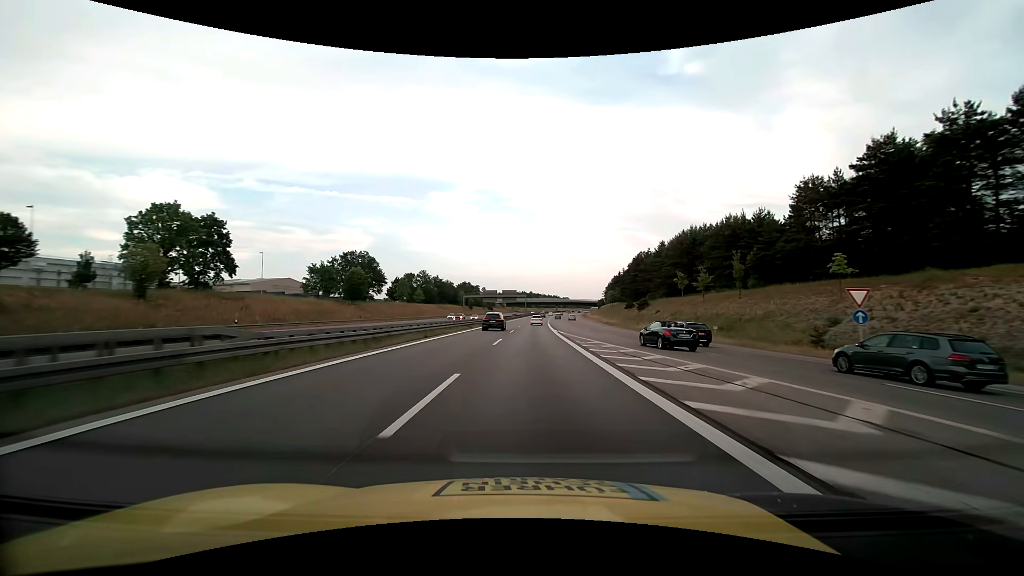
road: motorway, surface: asphalt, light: Day
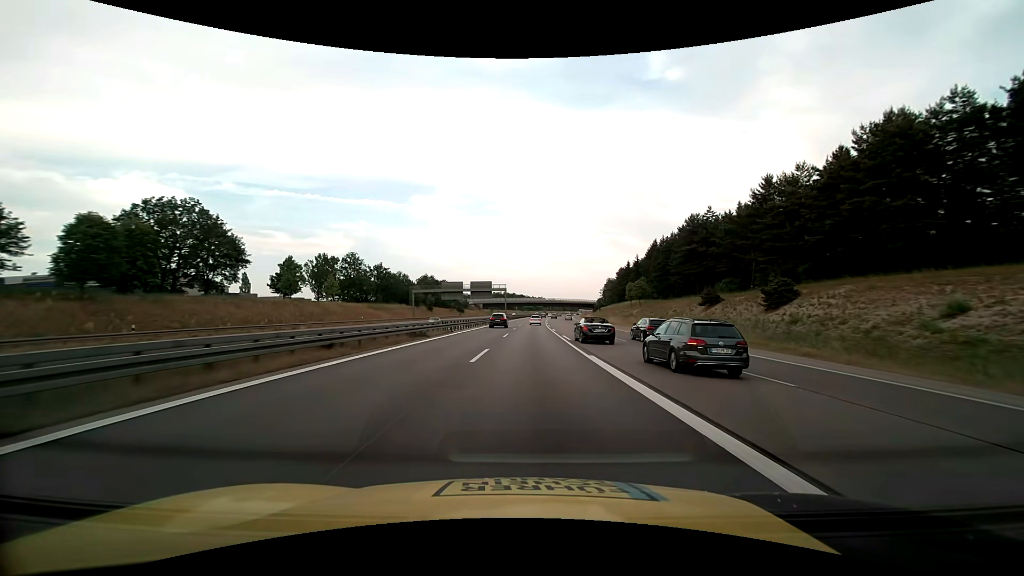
(+1.1, +63.1) m; +2°
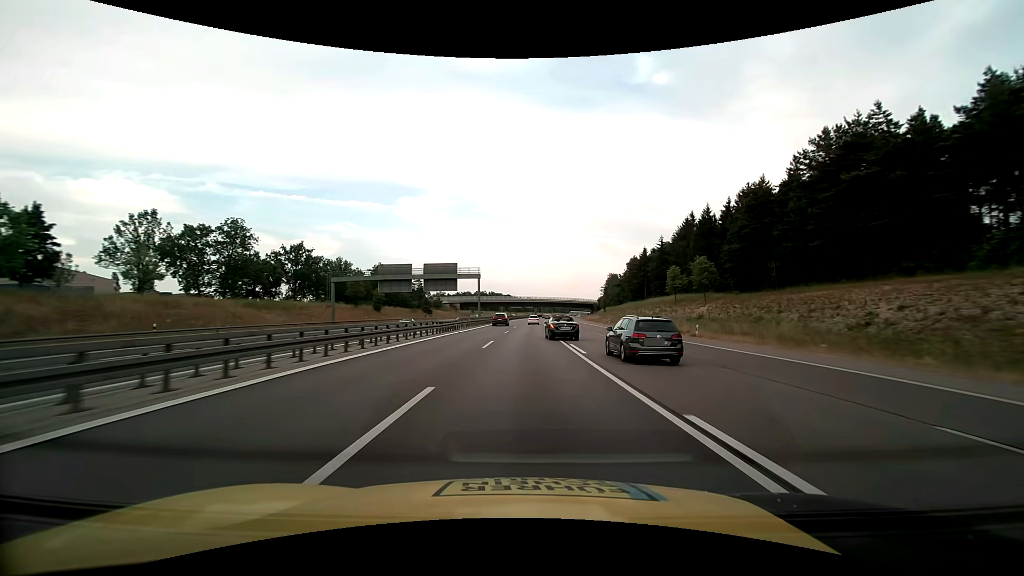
(+0.7, +47.3) m; +1°
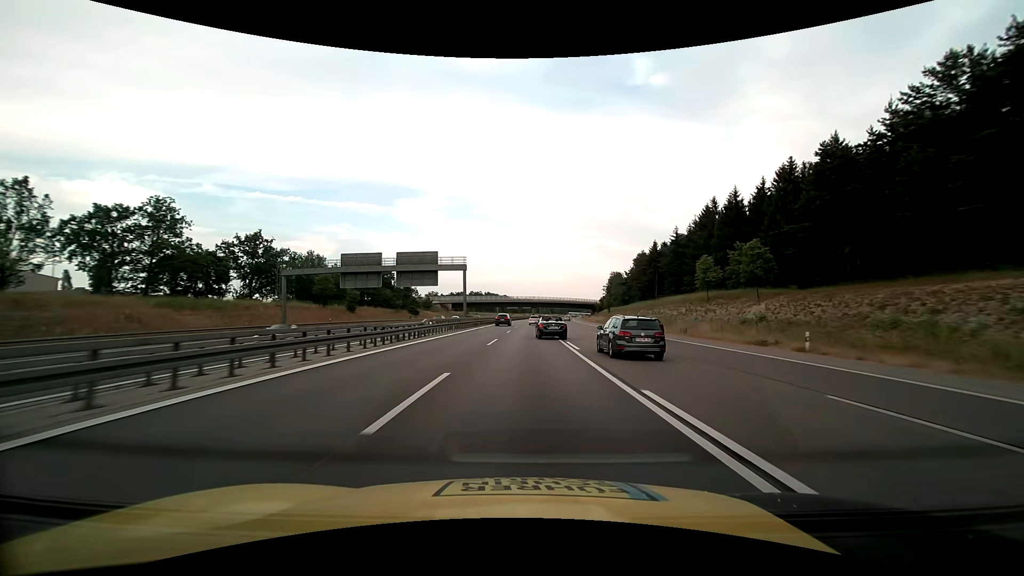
(+0.1, +15.8) m; 0°
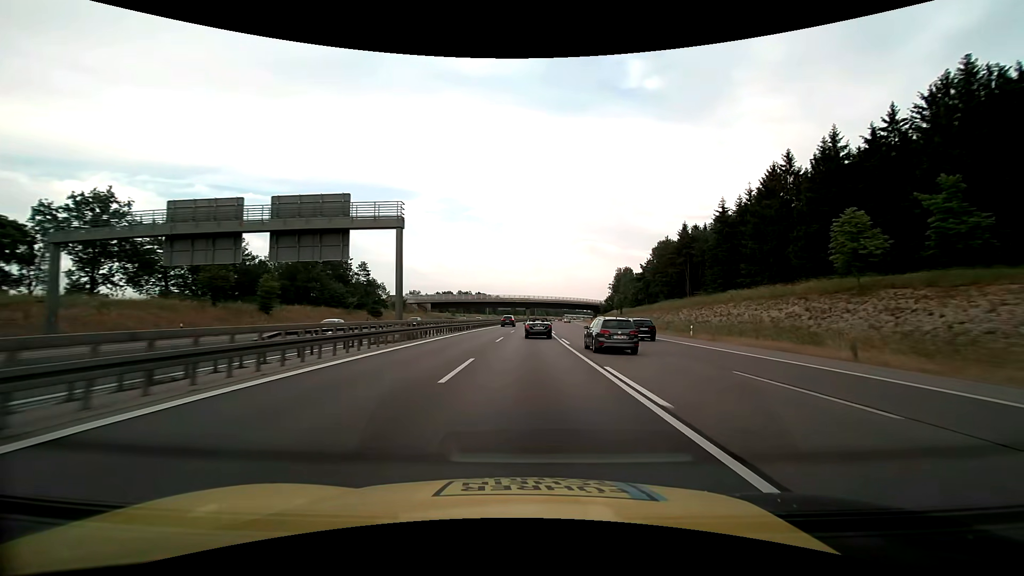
(+0.2, +31.6) m; +1°
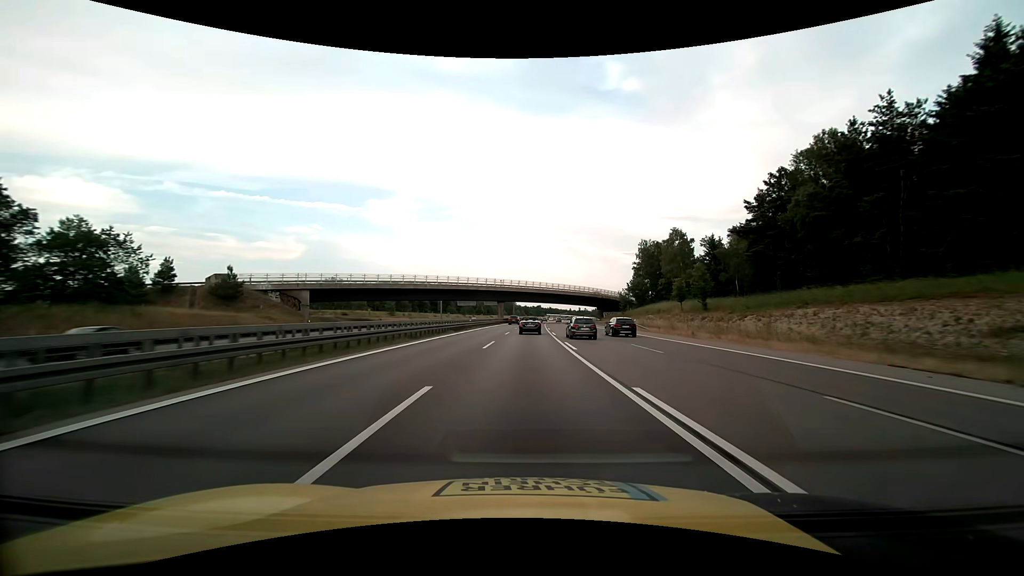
(+1.8, +78.9) m; +3°
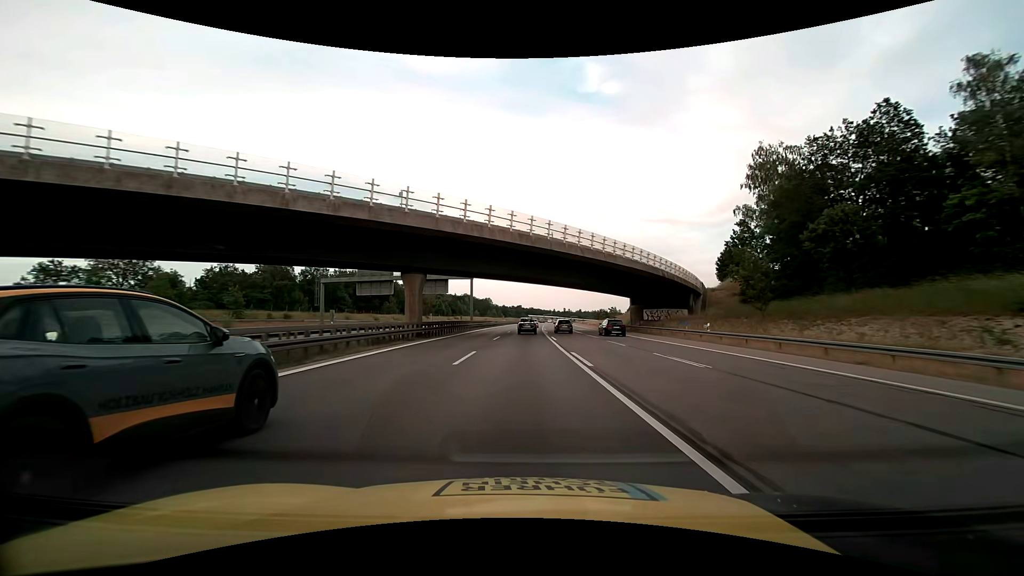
(+1.7, +78.9) m; +2°
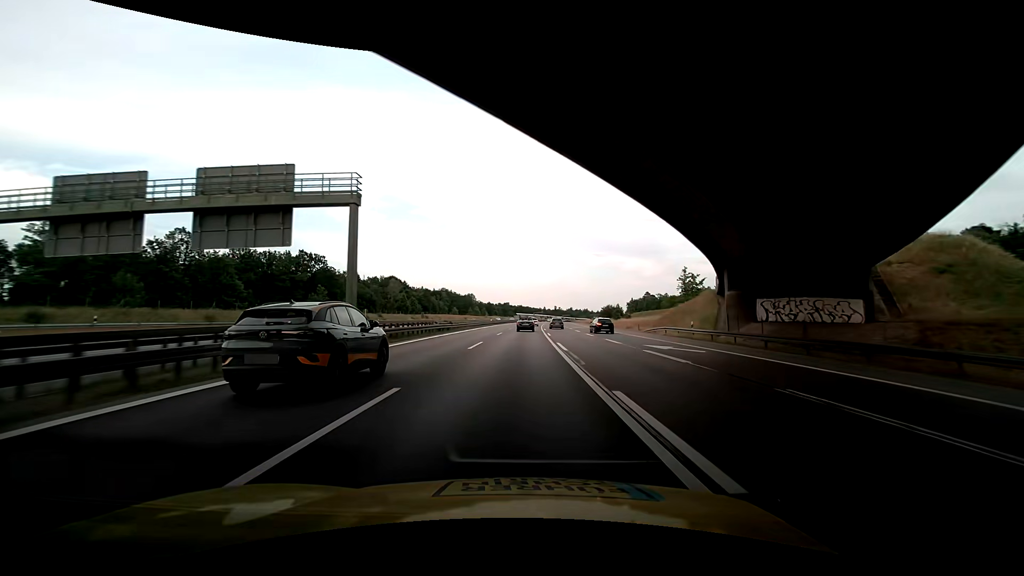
(+0.7, +47.4) m; +1°
(0, +10) (0, +20) (0, +30) (0, +40) (0, +50) (+1, +60) (+1, +70) (+1, +80) (+1, +90) (+2, +100) m
